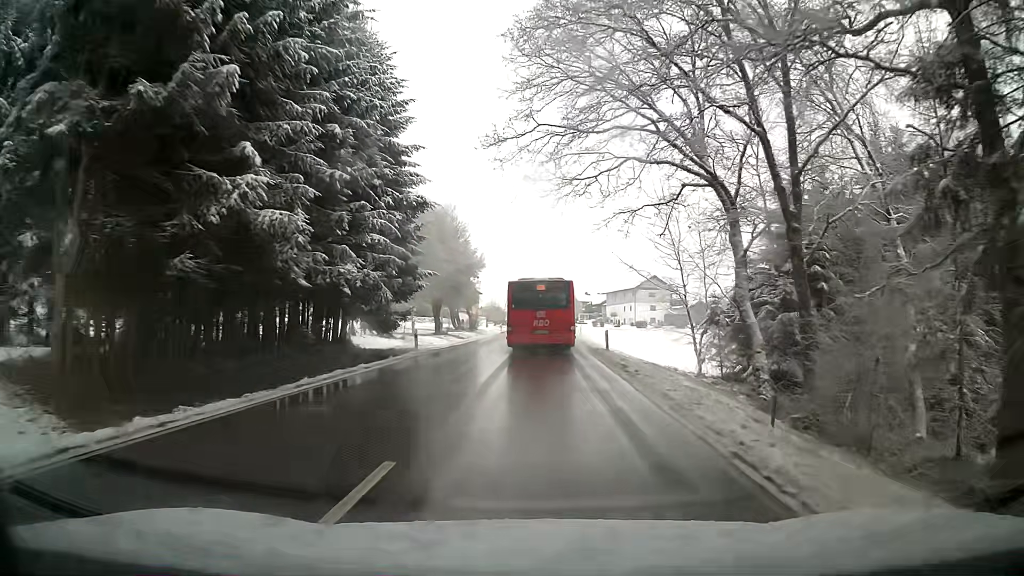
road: tertiary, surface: asphalt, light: Day
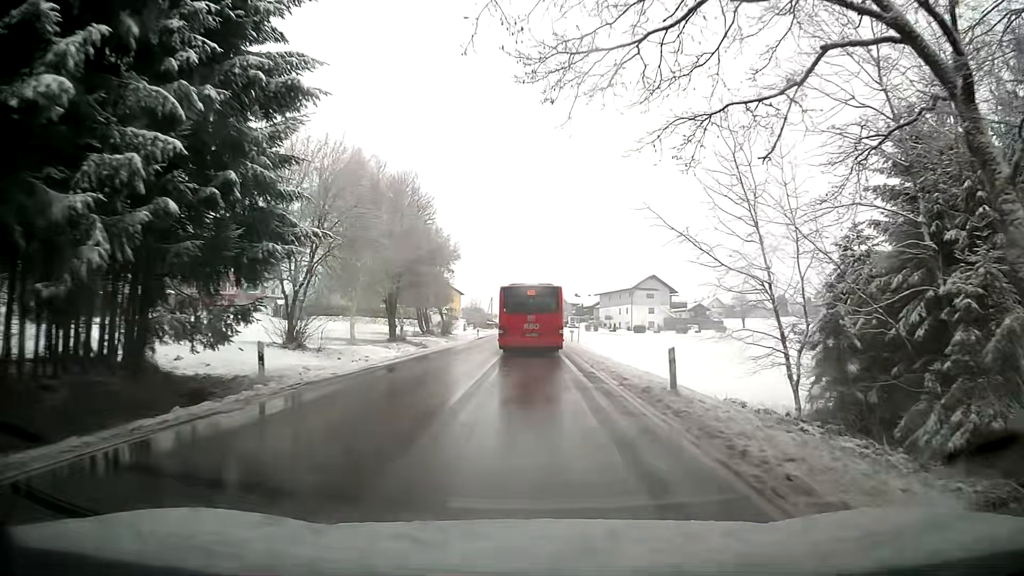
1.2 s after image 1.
(+0.1, +15.0) m; +1°
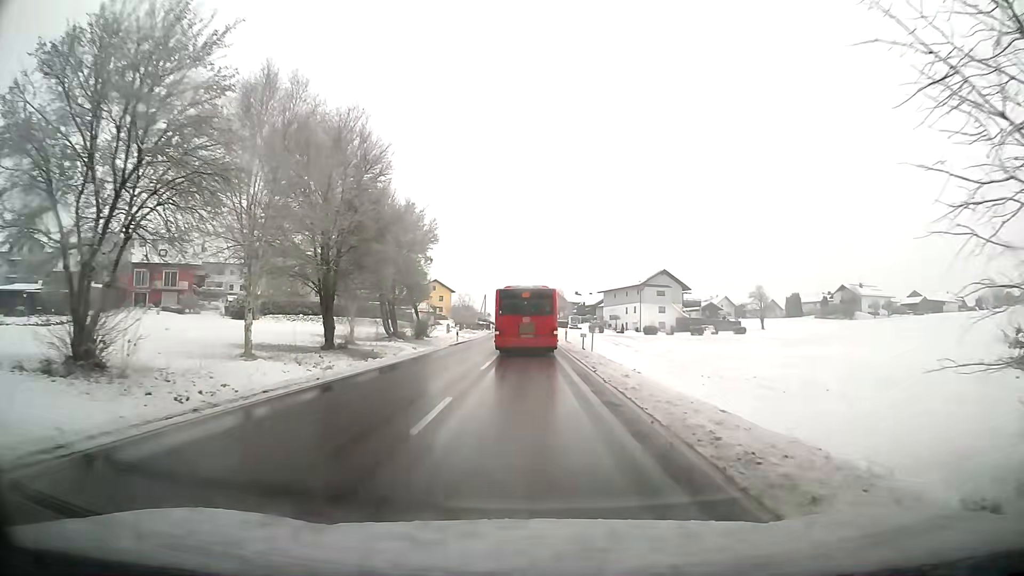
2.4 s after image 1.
(0.0, +14.9) m; 0°
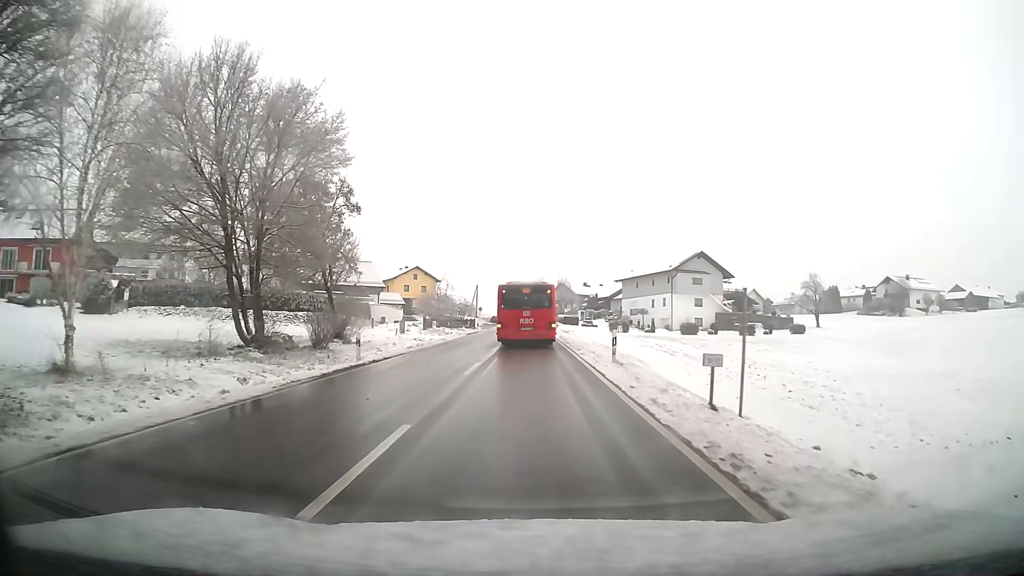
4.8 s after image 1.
(0.0, +27.5) m; 0°
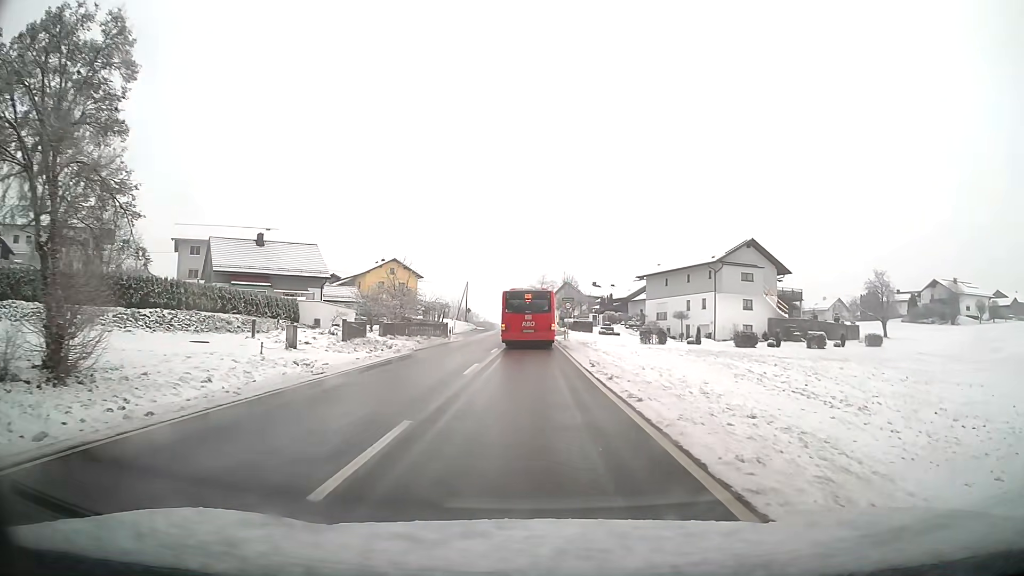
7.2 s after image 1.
(0.0, +23.3) m; 0°
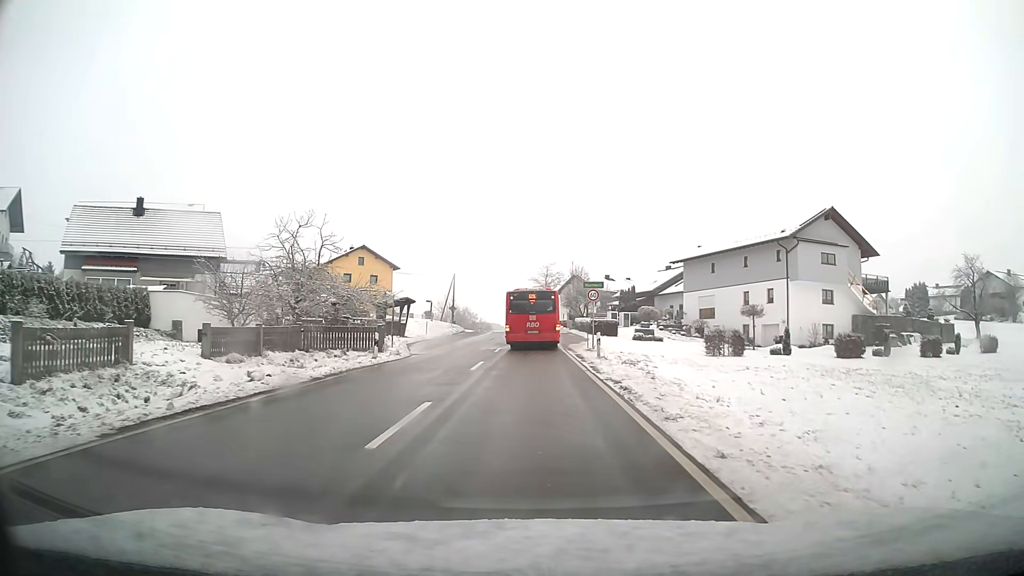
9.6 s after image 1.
(0.0, +21.7) m; 0°
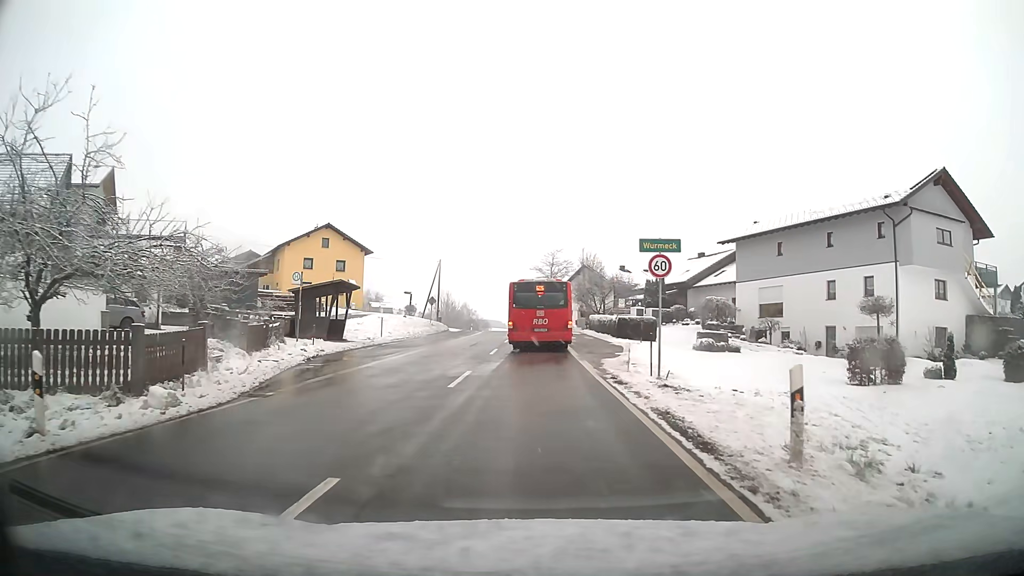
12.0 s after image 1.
(-0.1, +17.2) m; 0°
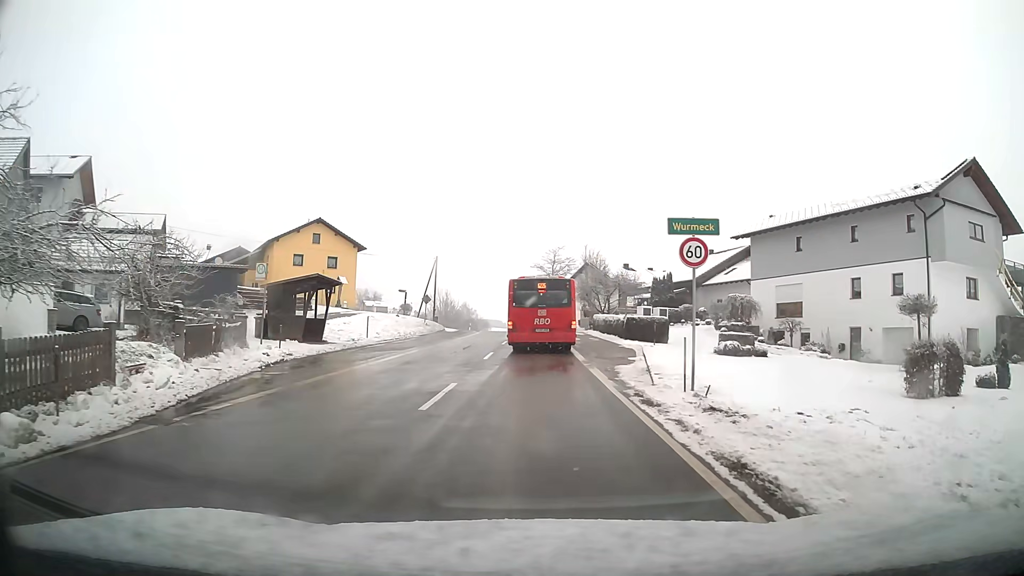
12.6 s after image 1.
(0.0, +3.4) m; 0°
(0, +10) (0, +20) (0, +30) (0, +40) (0, +50) (0, +60) (-1, +70) (-2, +80) (-3, +90) (-5, +100) m
